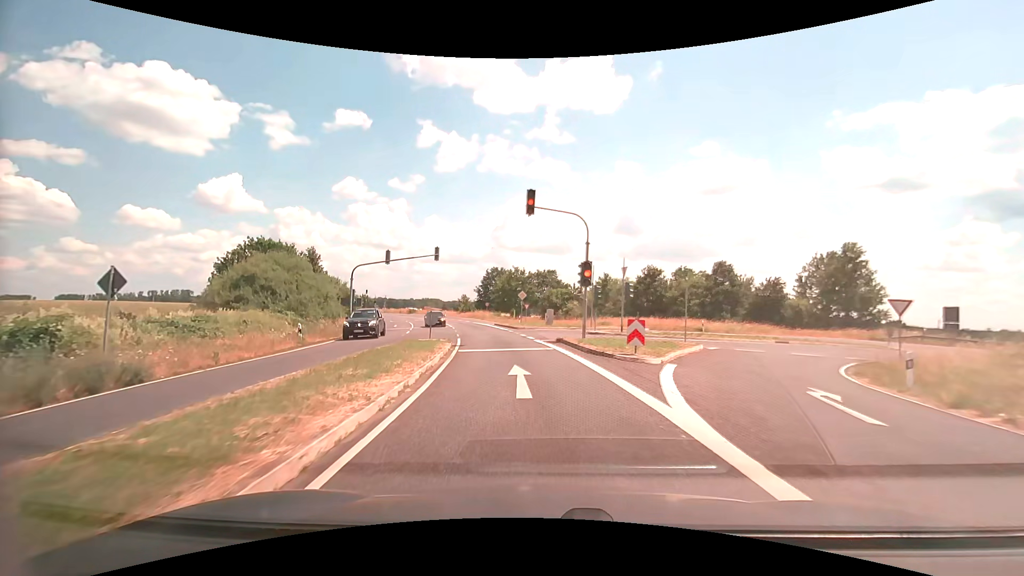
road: secondary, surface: asphalt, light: Day
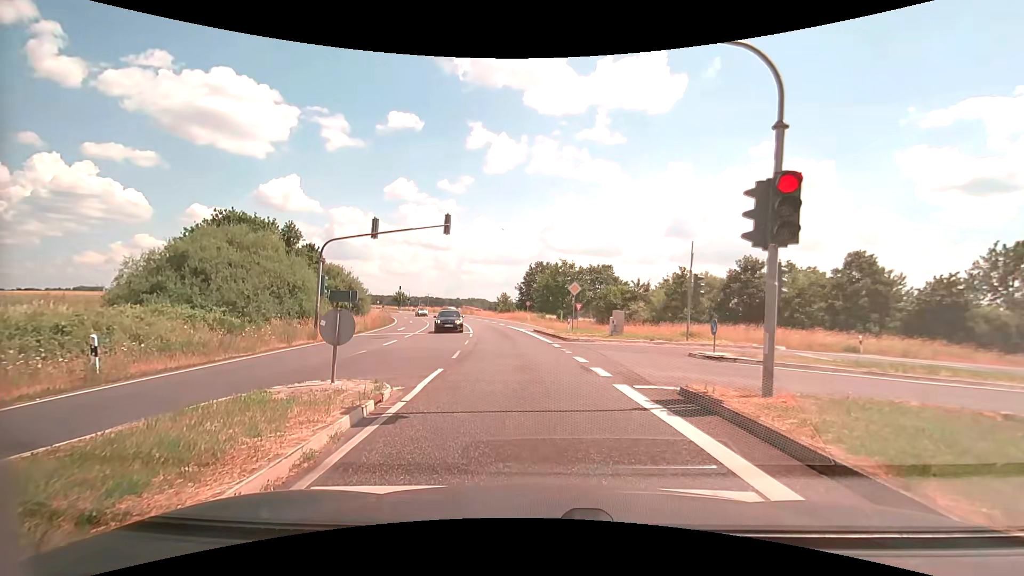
(-0.6, +13.1) m; -5°
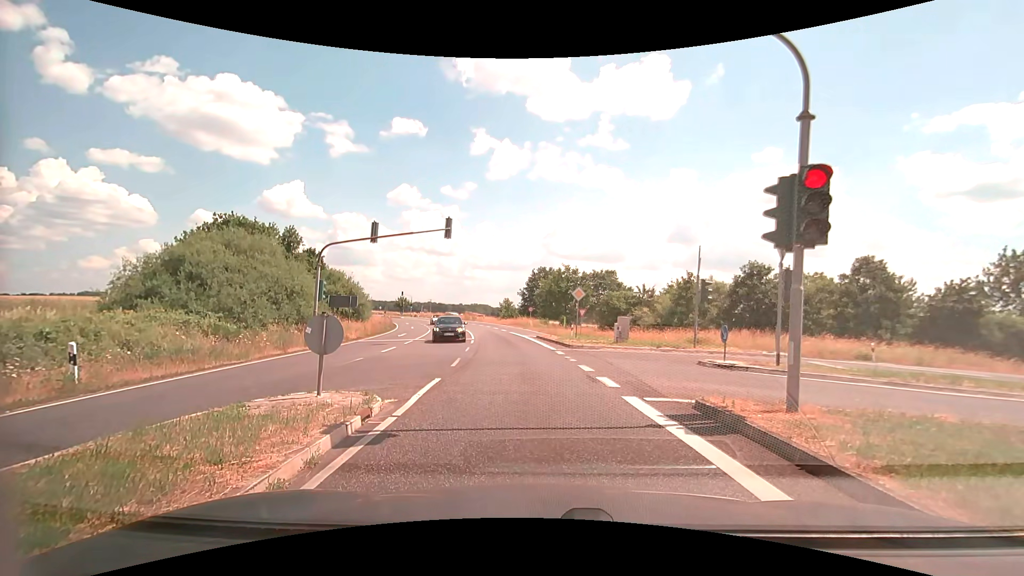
(0.0, +0.6) m; 0°
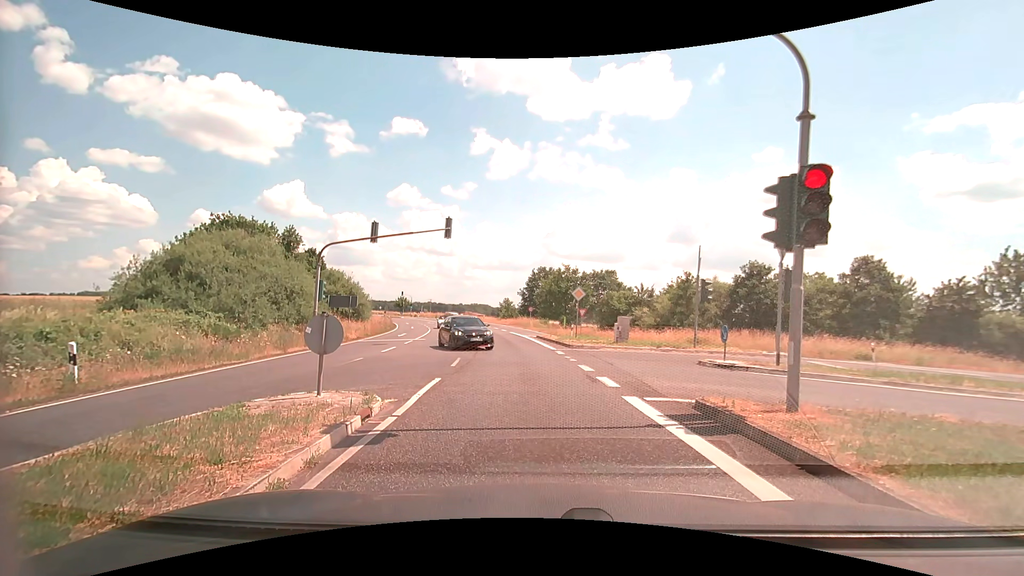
(0.0, 0.0) m; 0°
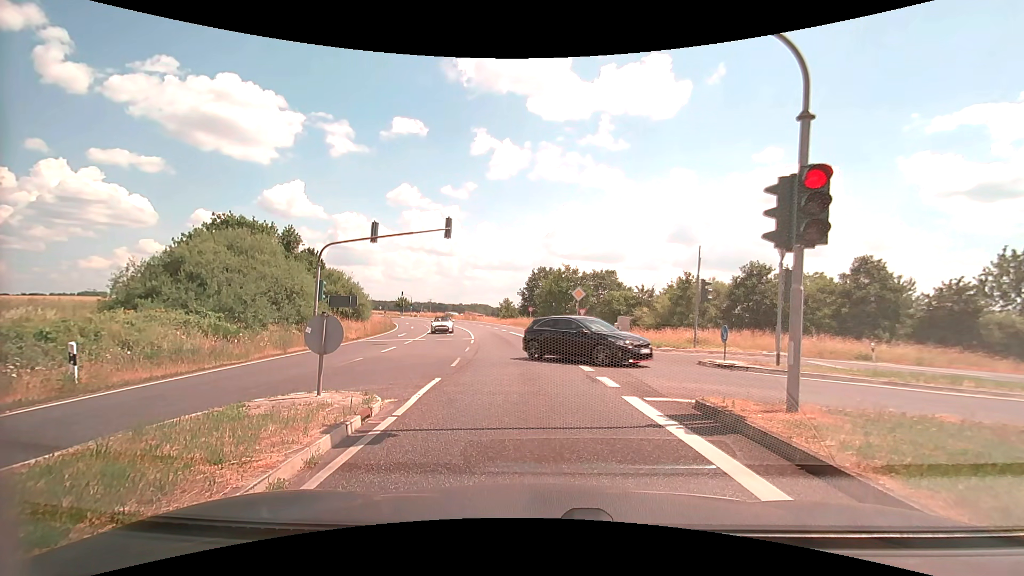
(0.0, 0.0) m; 0°
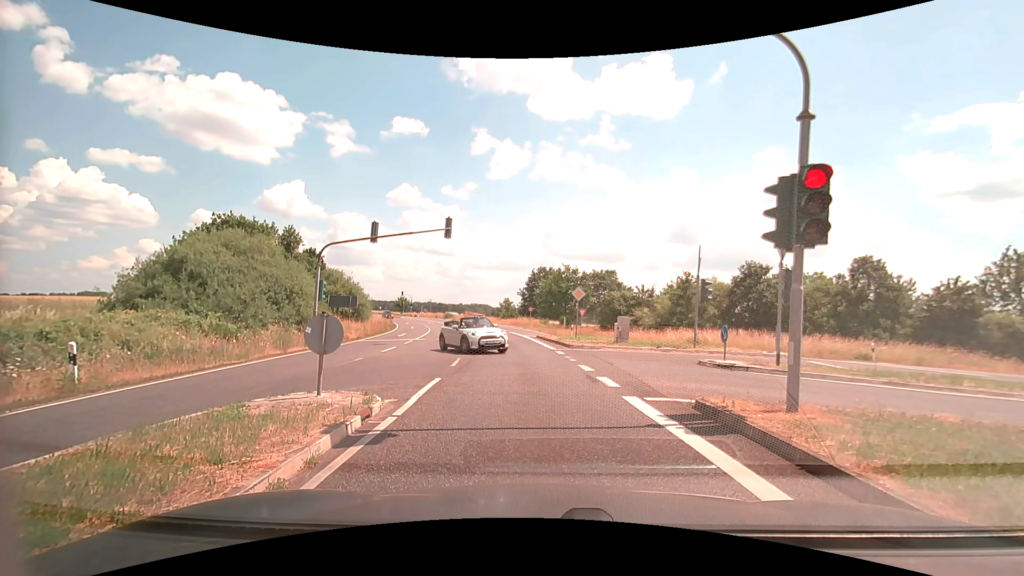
(0.0, 0.0) m; 0°
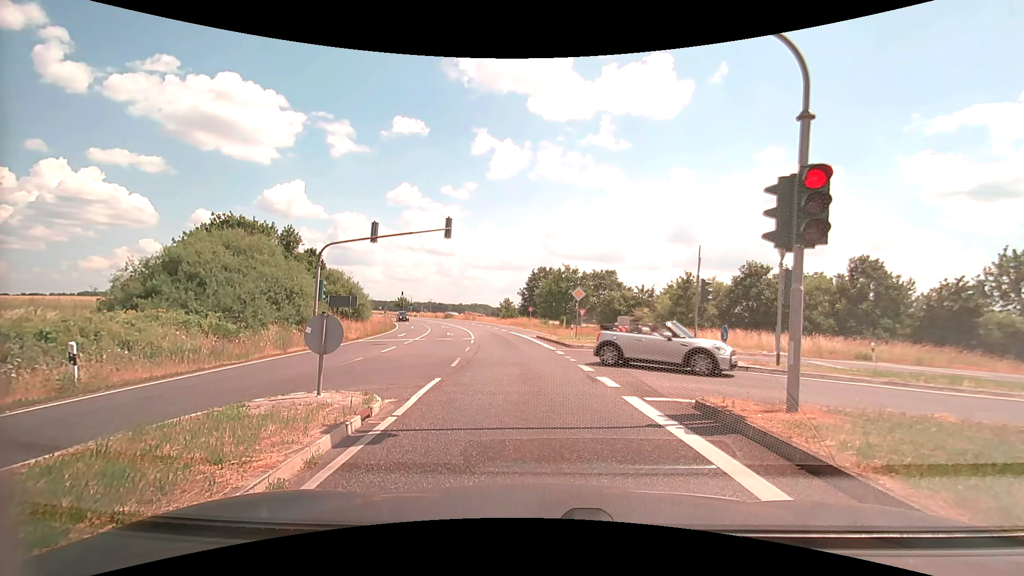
(0.0, 0.0) m; 0°
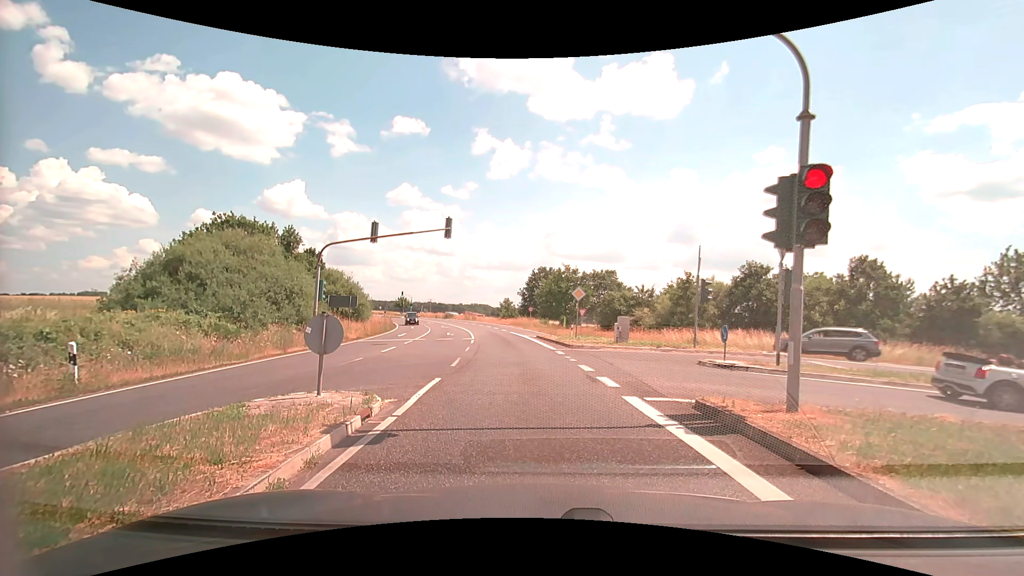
(0.0, 0.0) m; 0°
(0, +10) (-1, +20) (-2, +30) (-4, +40) (-6, +50) (-8, +59) (-10, +69) (-13, +79) (-17, +88) (-20, +97) m
